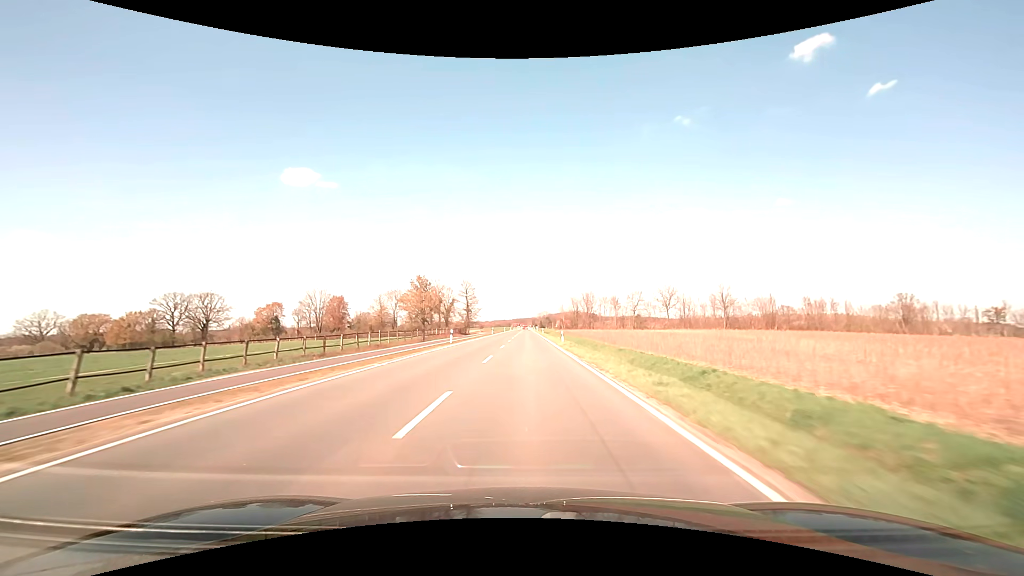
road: secondary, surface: asphalt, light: Day
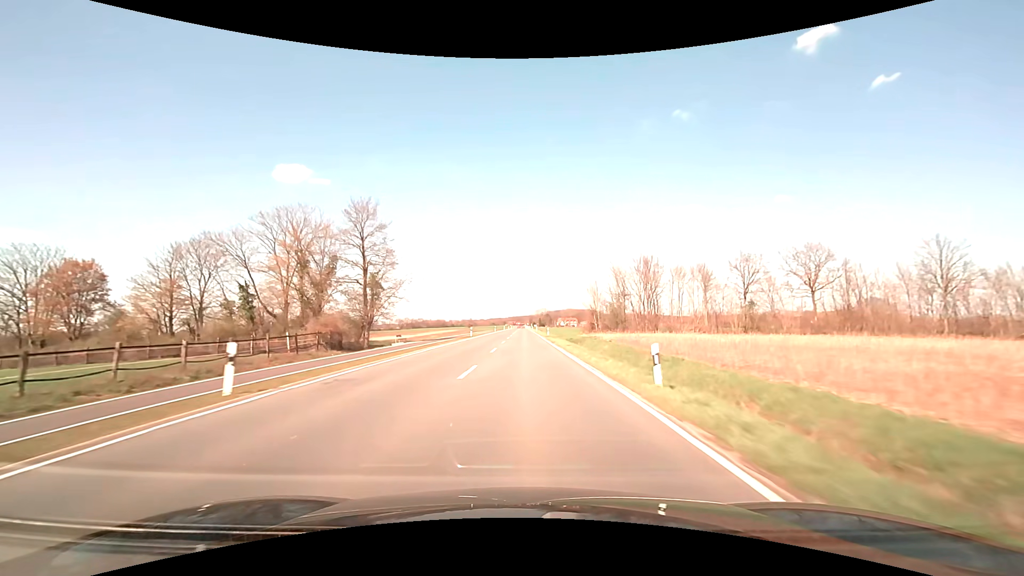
(+0.4, +79.2) m; 0°
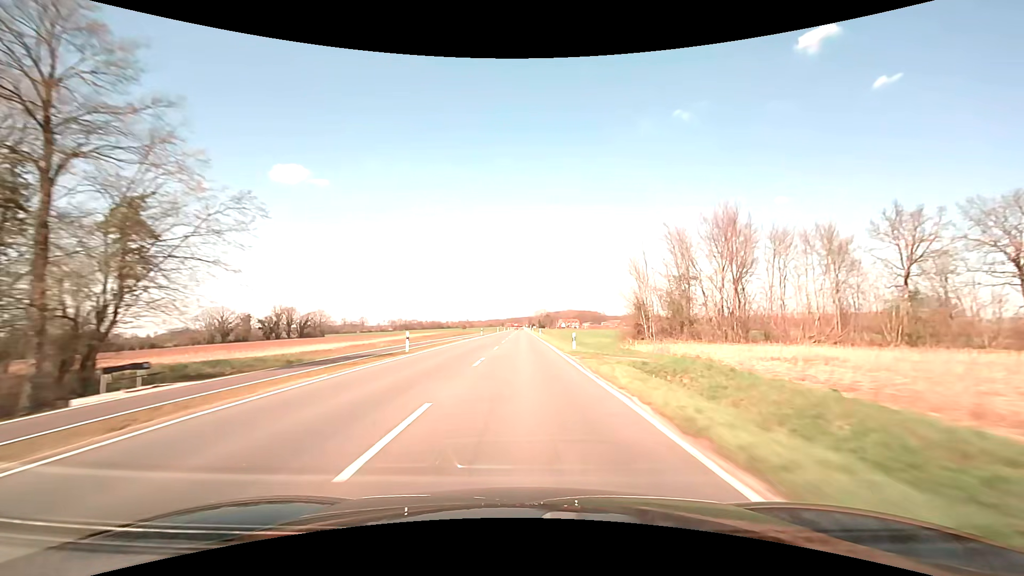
(+0.1, +31.7) m; 0°
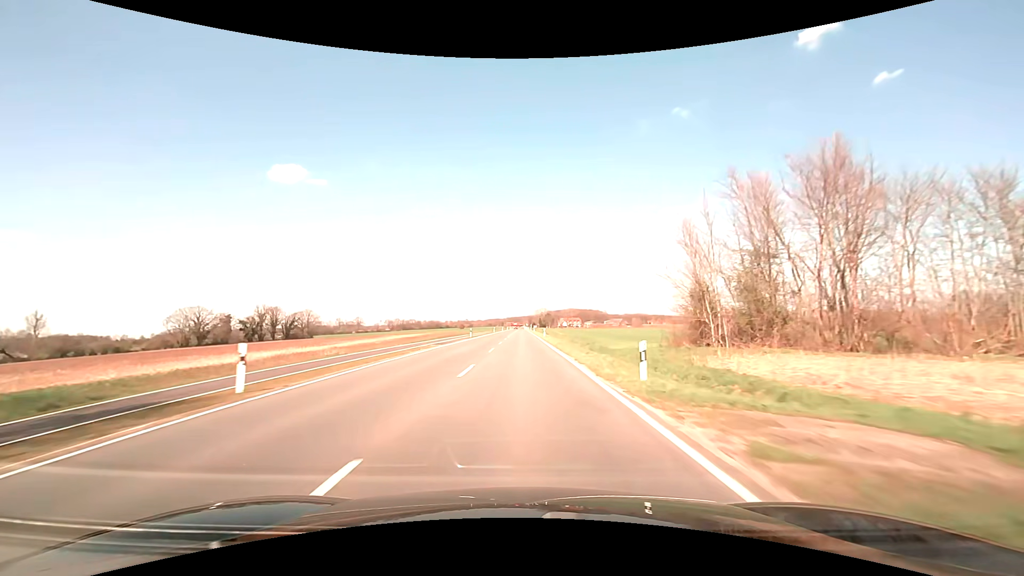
(0.0, +15.8) m; 0°
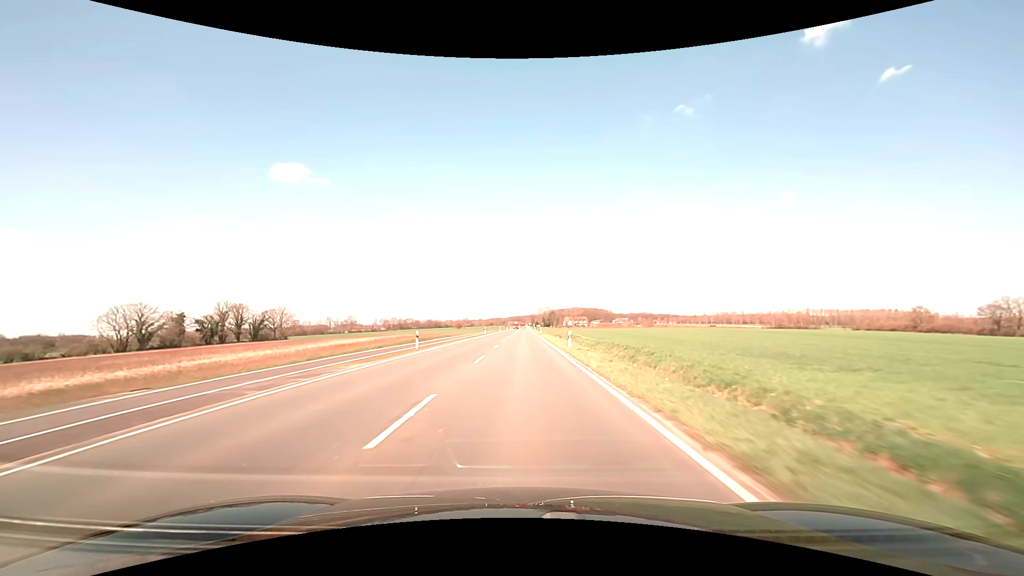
(-0.1, +31.7) m; 0°
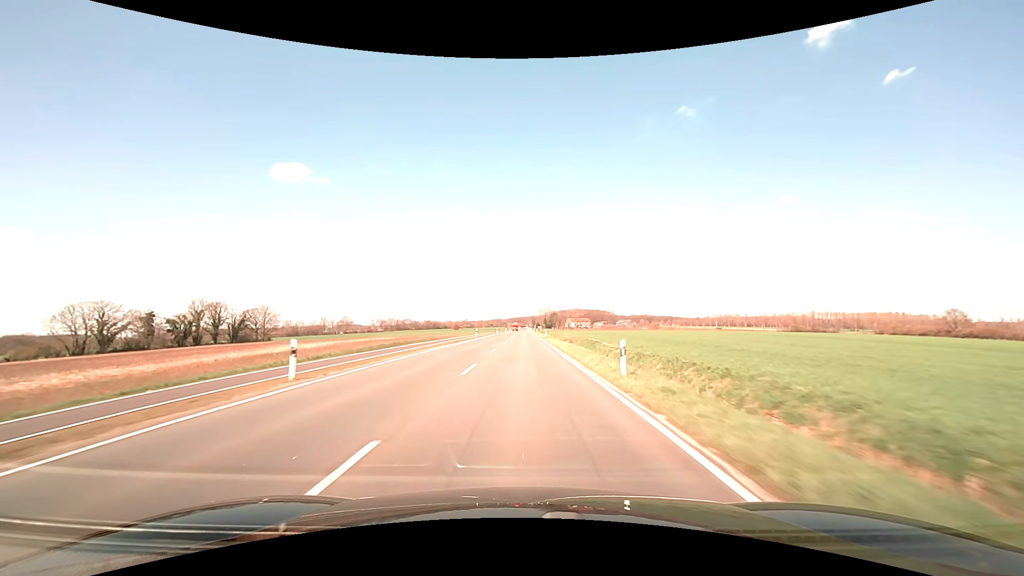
(0.0, +15.9) m; 0°
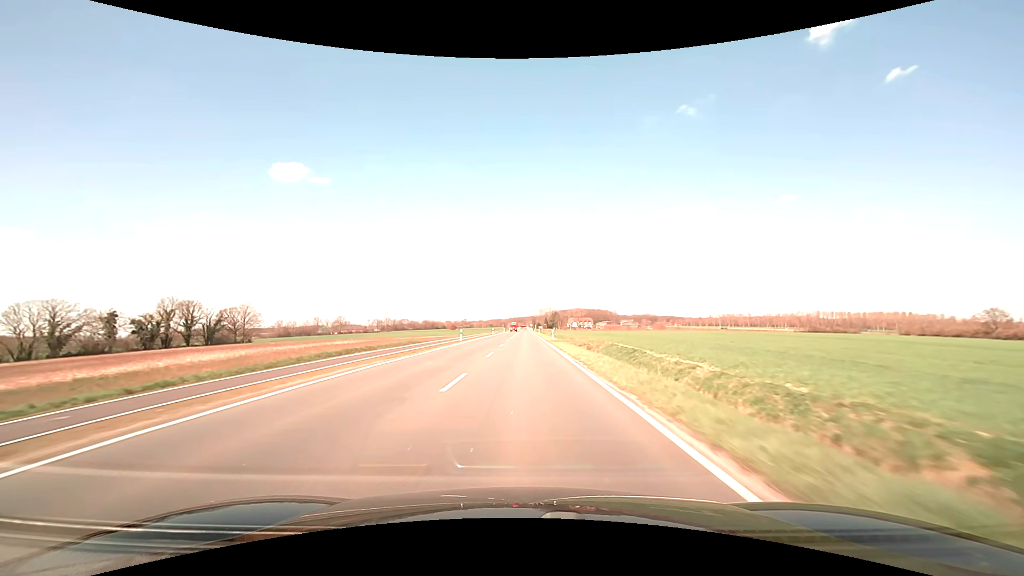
(0.0, +15.9) m; 0°
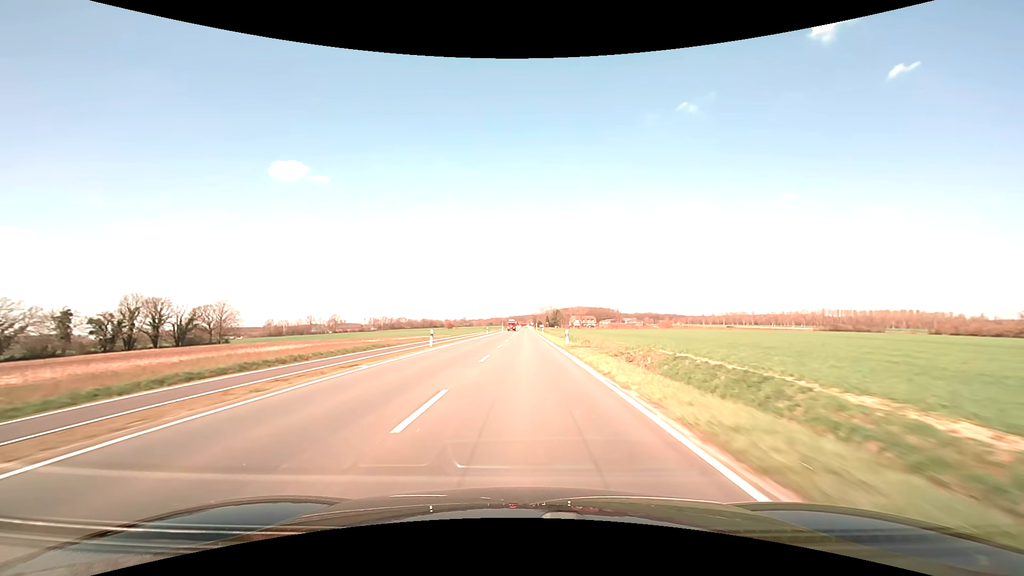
(0.0, +15.9) m; 0°
(0, +10) (0, +20) (0, +30) (0, +40) (0, +50) (0, +60) (0, +70) (0, +80) (0, +90) (0, +100) m
